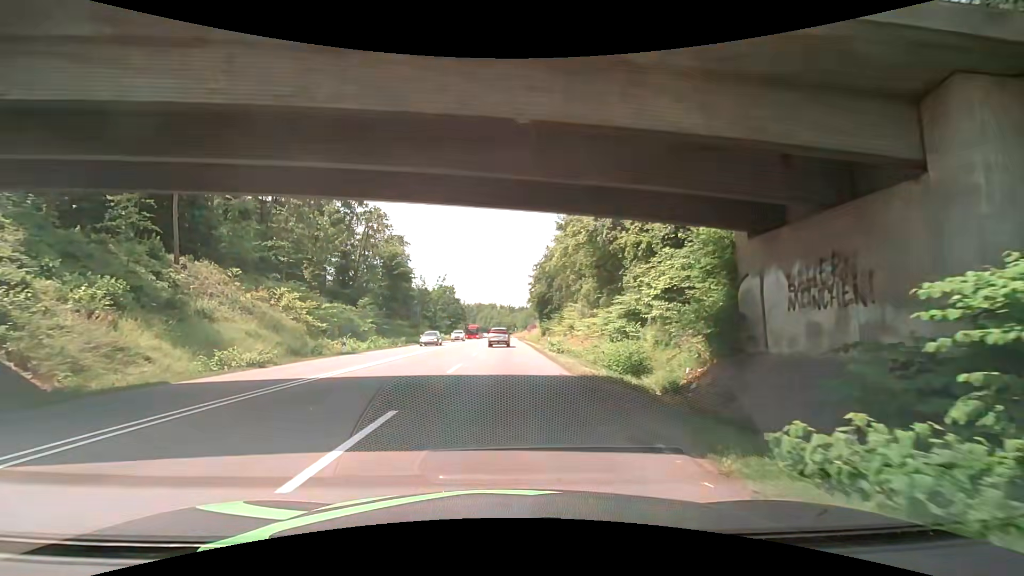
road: secondary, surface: asphalt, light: Day
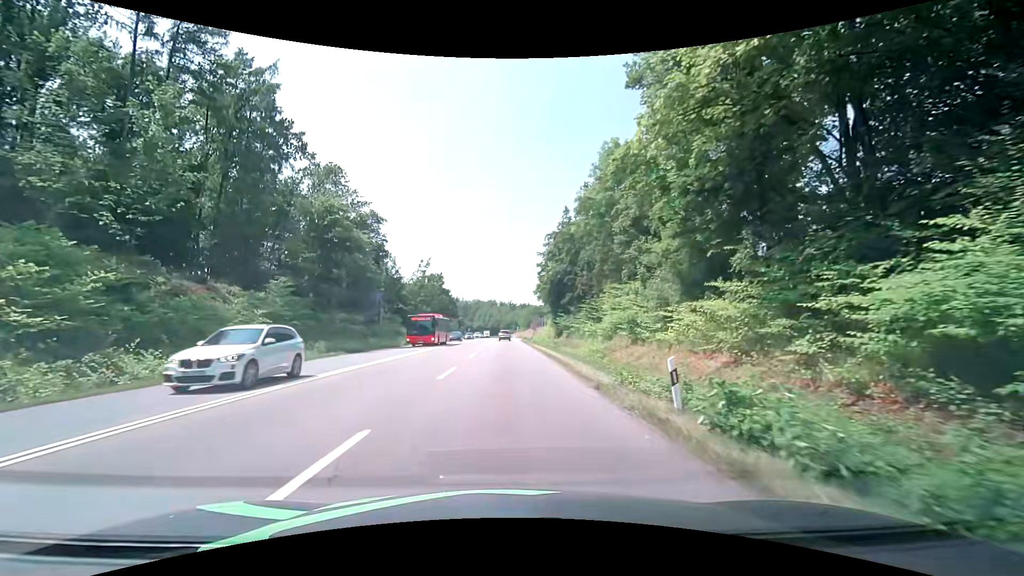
(-0.3, +25.3) m; 0°
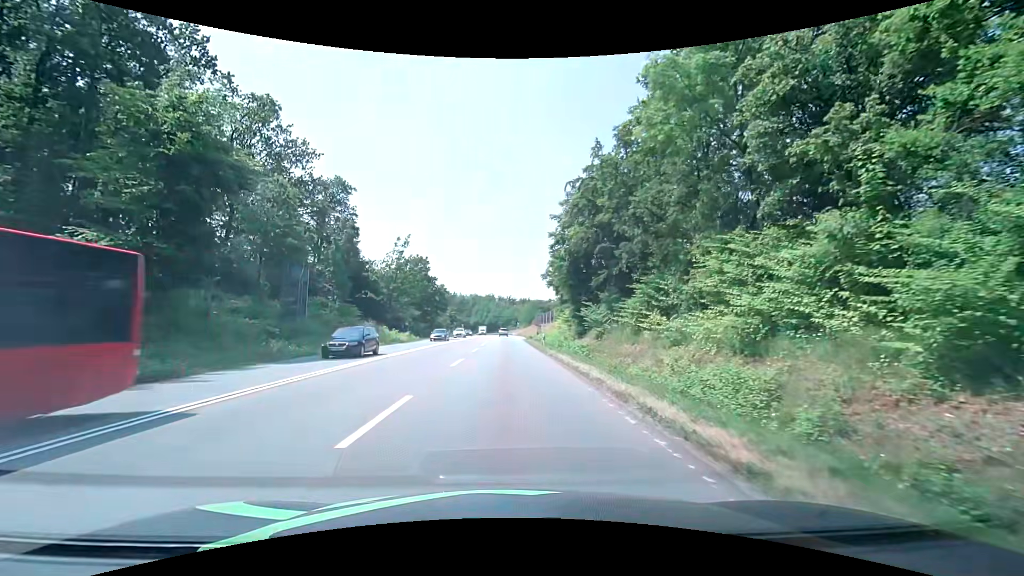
(0.0, +19.5) m; 0°
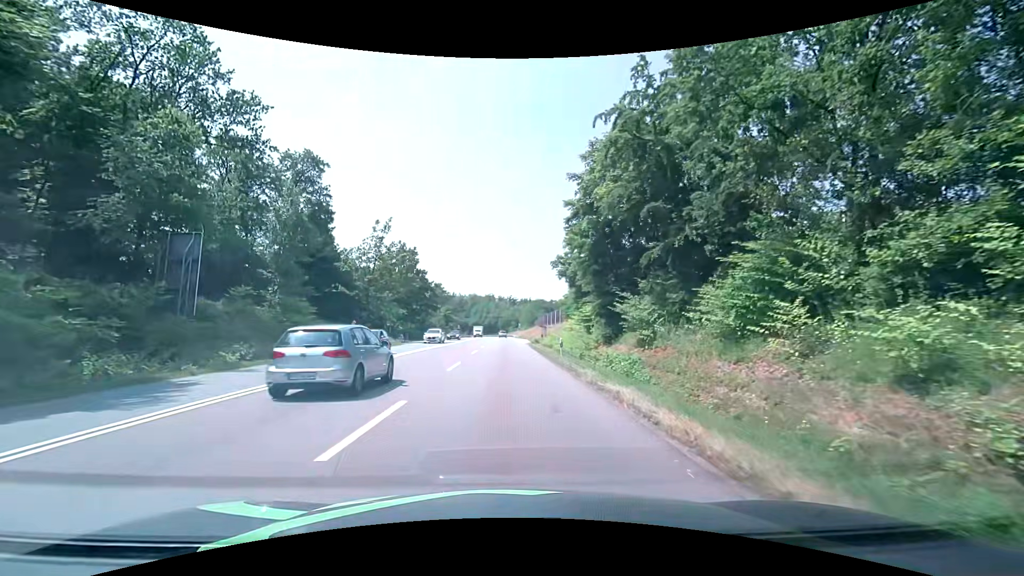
(+0.1, +12.2) m; -1°
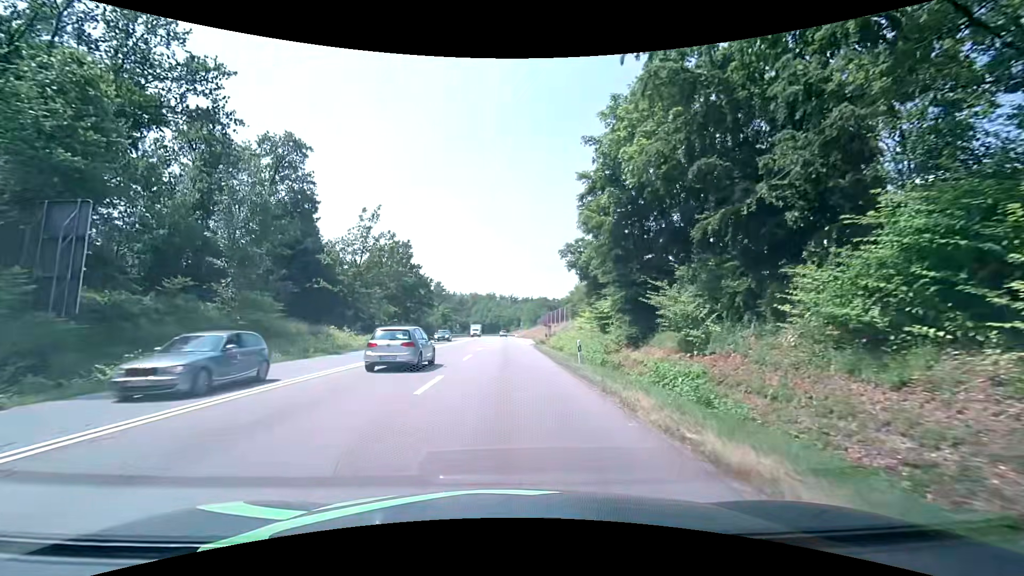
(+0.1, +6.1) m; +1°
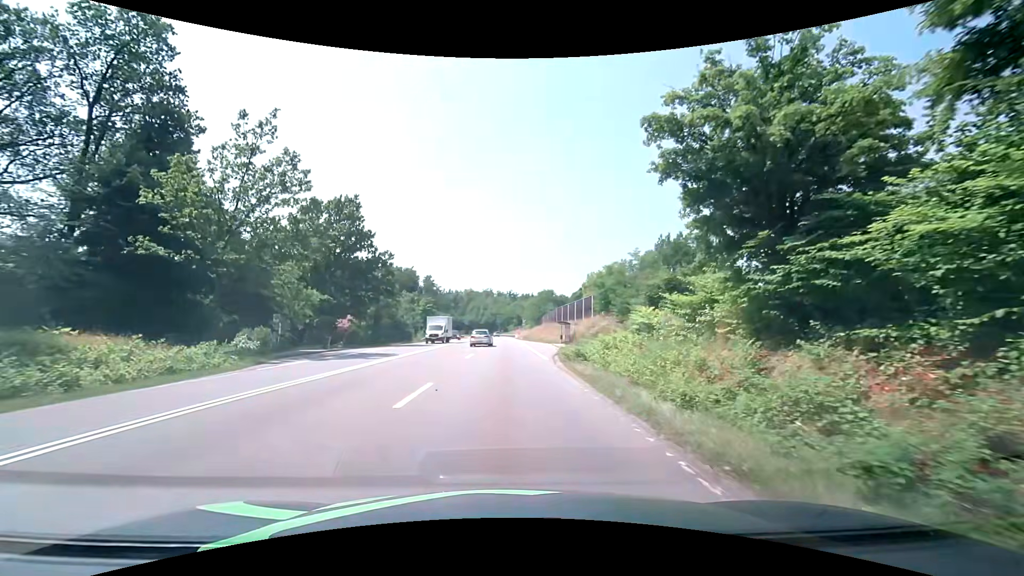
(0.0, +24.9) m; 0°
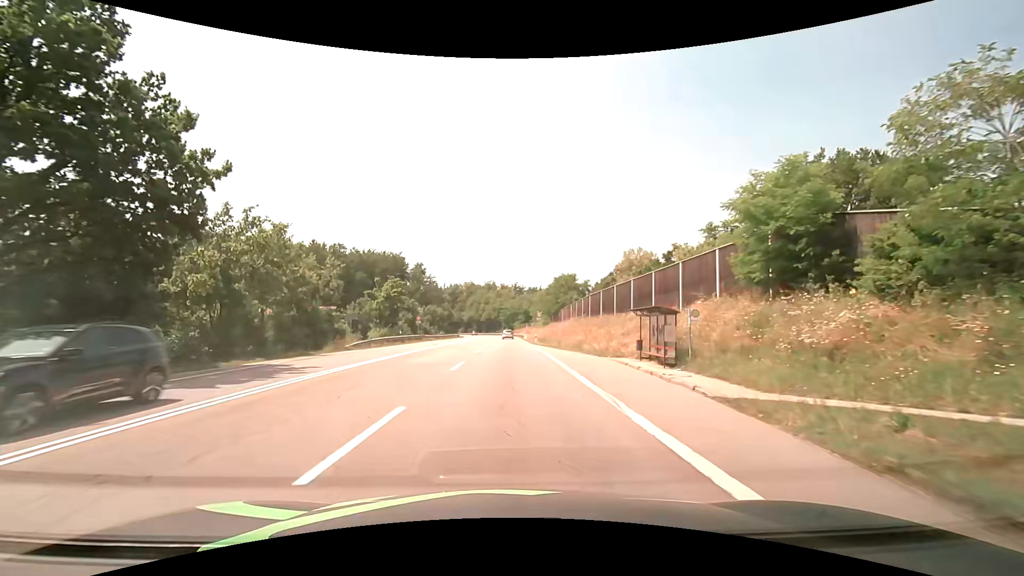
(-0.2, +32.1) m; -1°
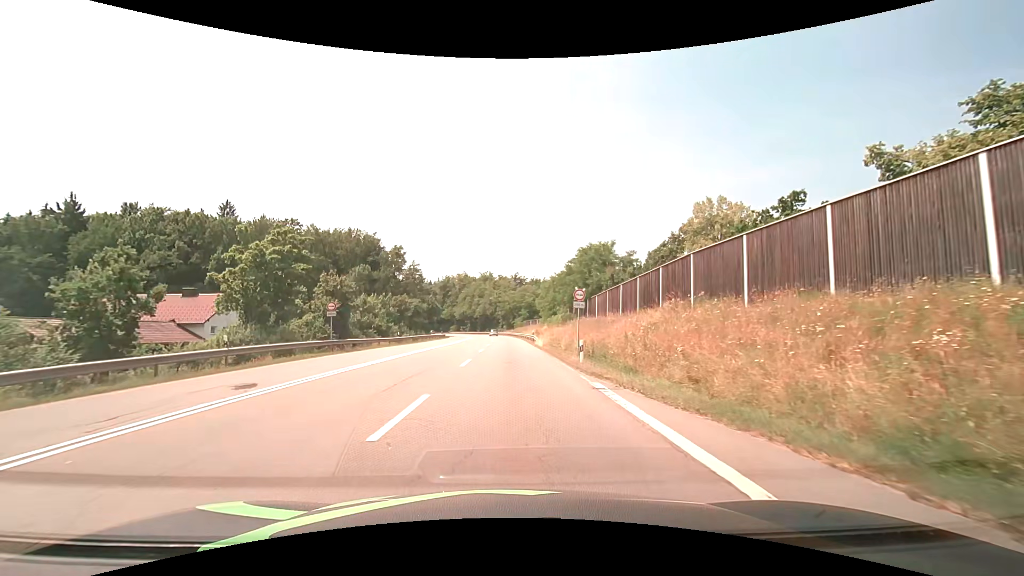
(+0.1, +32.6) m; +1°
(0, +10) (0, +20) (0, +30) (0, +40) (0, +50) (0, +60) (-1, +70) (-1, +80) (-1, +90) (-2, +100) m
